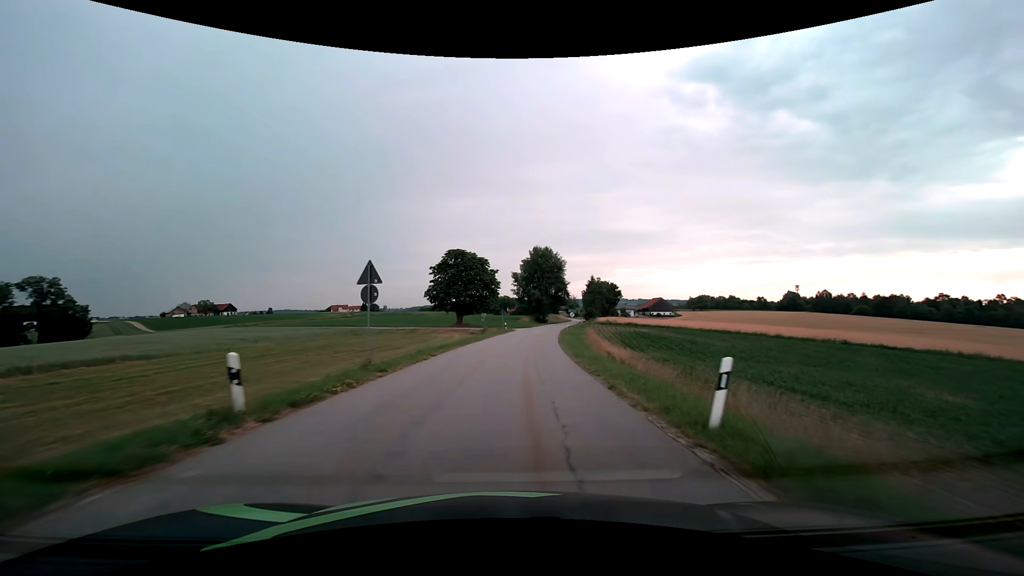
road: tertiary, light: Day
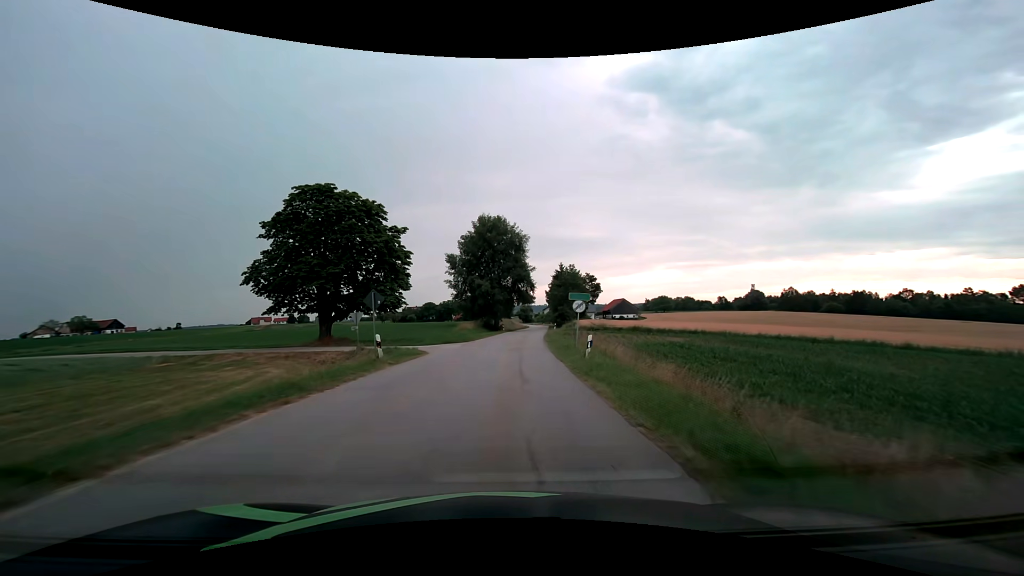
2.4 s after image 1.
(+2.4, +40.1) m; +6°
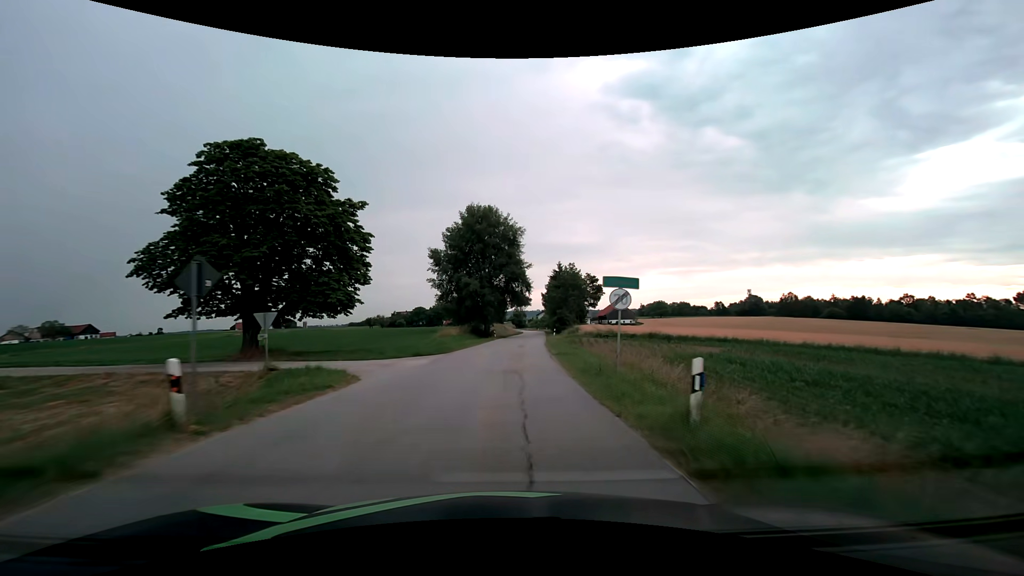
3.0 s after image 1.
(+0.1, +10.0) m; +1°
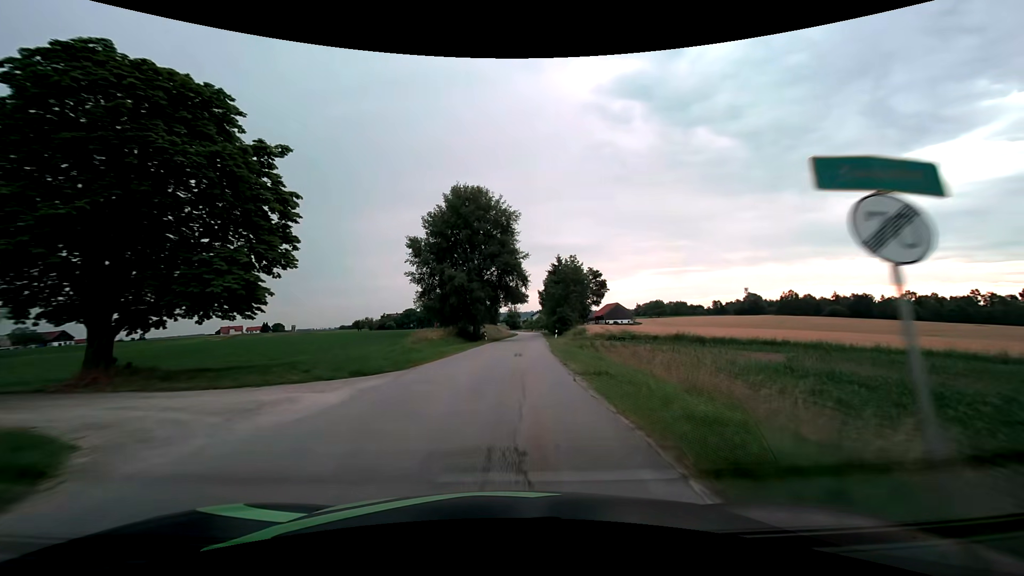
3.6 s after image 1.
(+0.1, +10.0) m; +1°
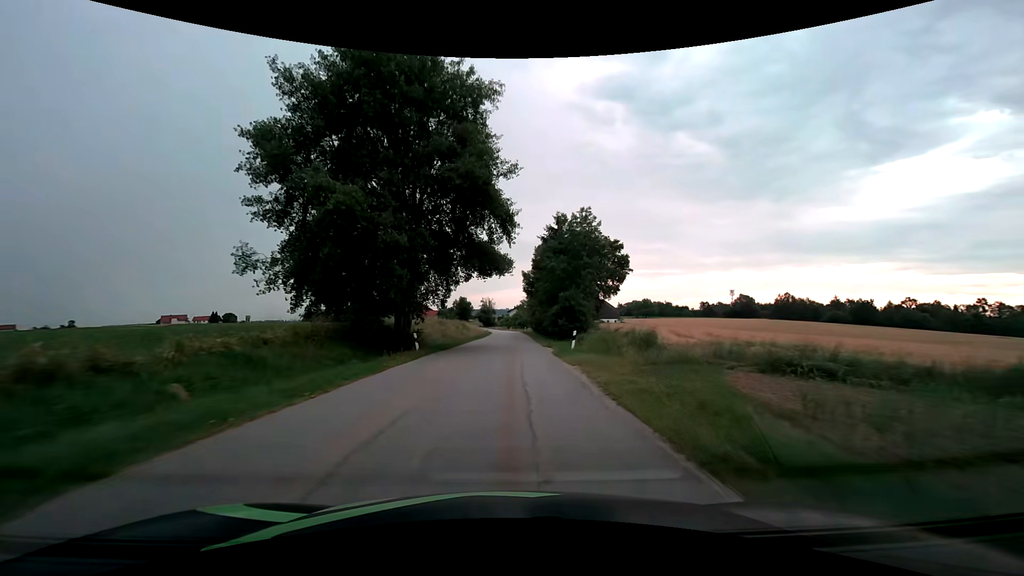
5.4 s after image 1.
(+0.7, +29.9) m; +3°
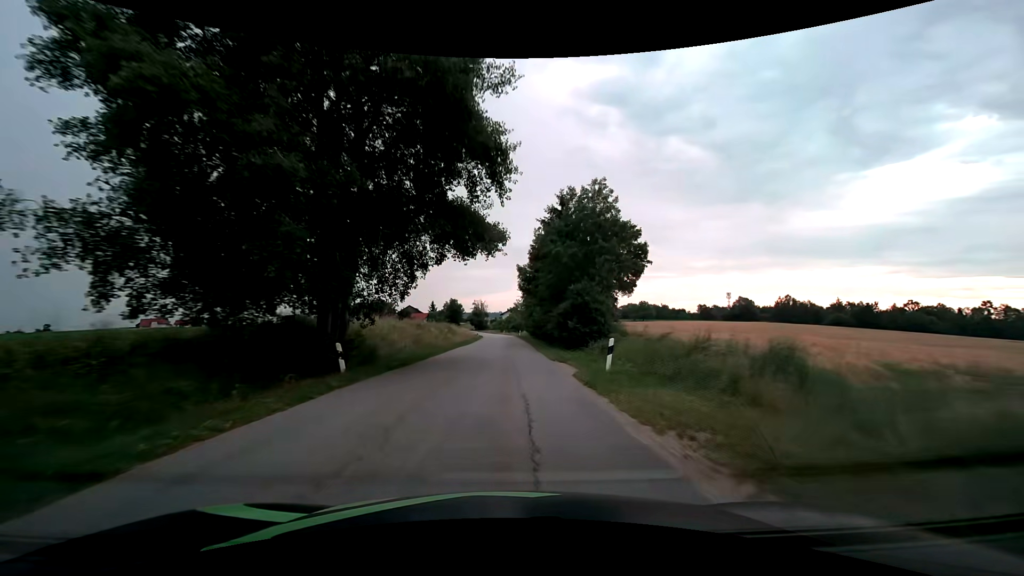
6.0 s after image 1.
(+0.1, +10.0) m; +1°
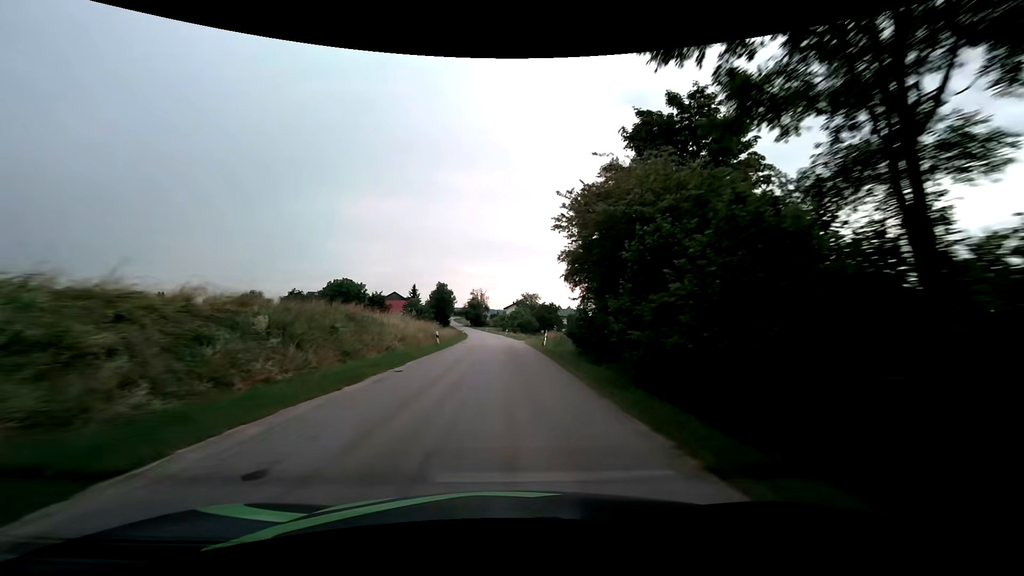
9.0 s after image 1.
(-0.2, +50.2) m; -1°
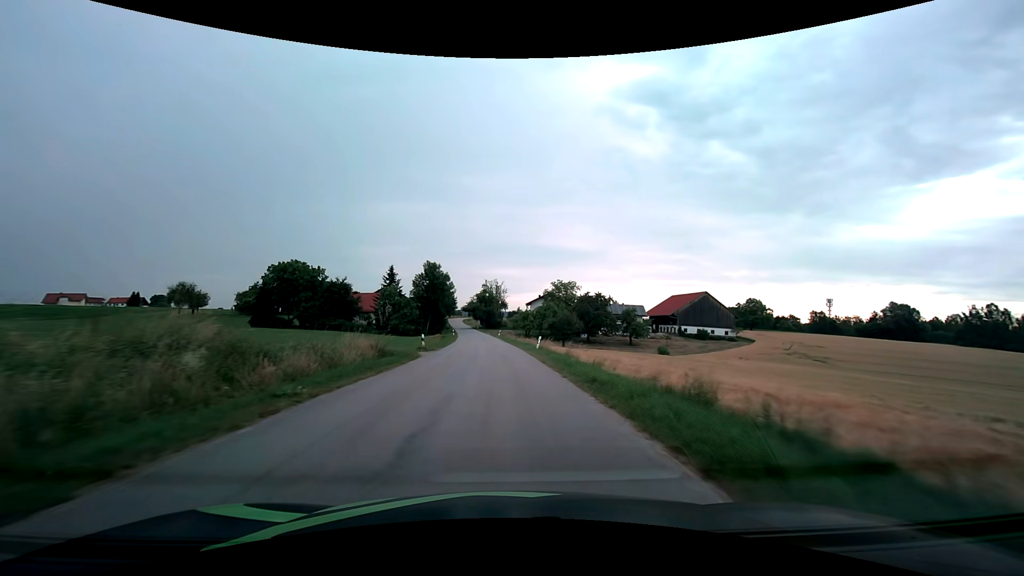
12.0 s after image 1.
(-0.4, +51.7) m; -2°
(0, +10) (0, +20) (-1, +30) (-1, +40) (-2, +50) (-2, +60) (-3, +70) (-4, +80) (-5, +90) (-6, +100) m
